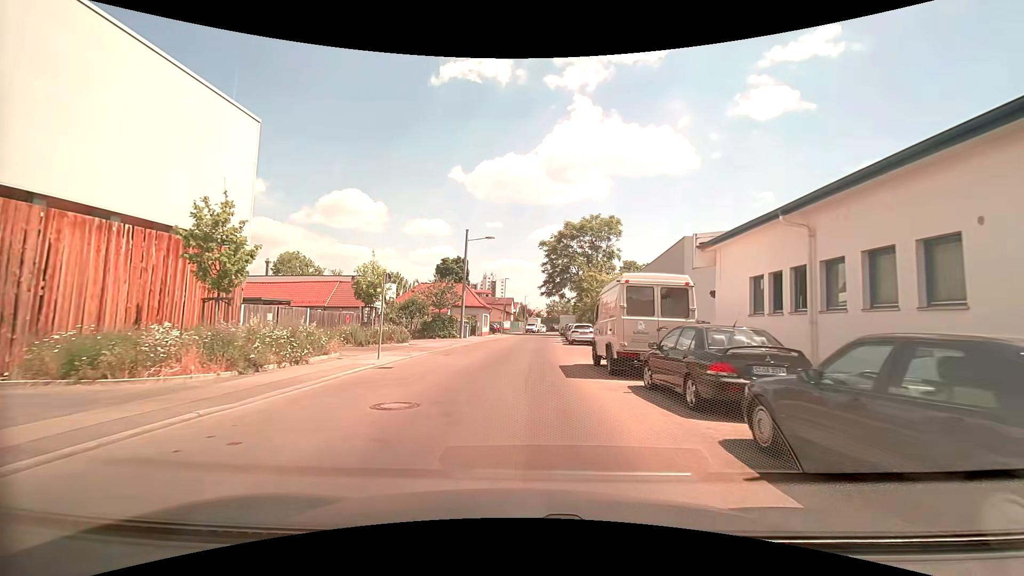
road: unclassified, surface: asphalt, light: Day
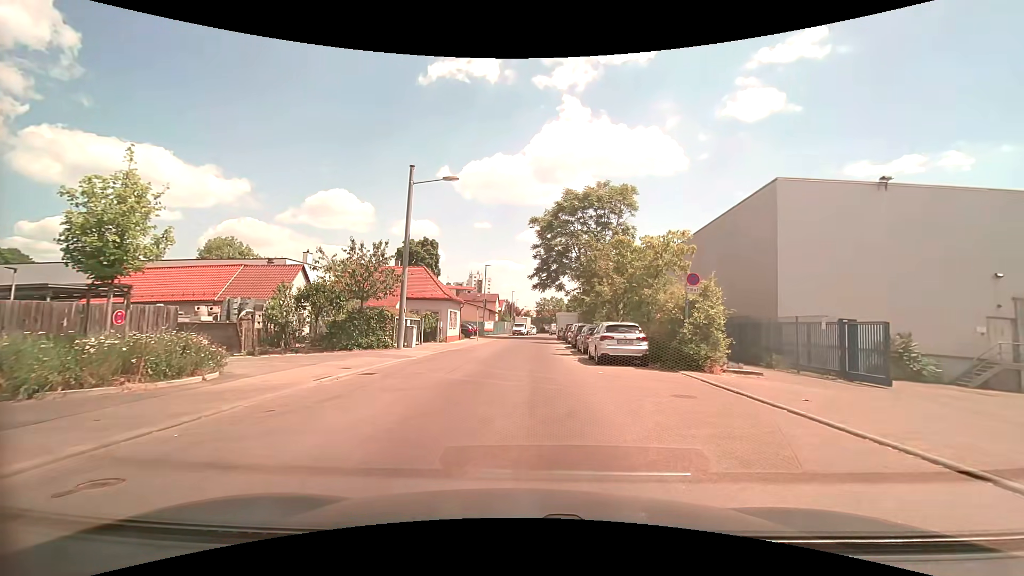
(0.0, +16.6) m; +1°
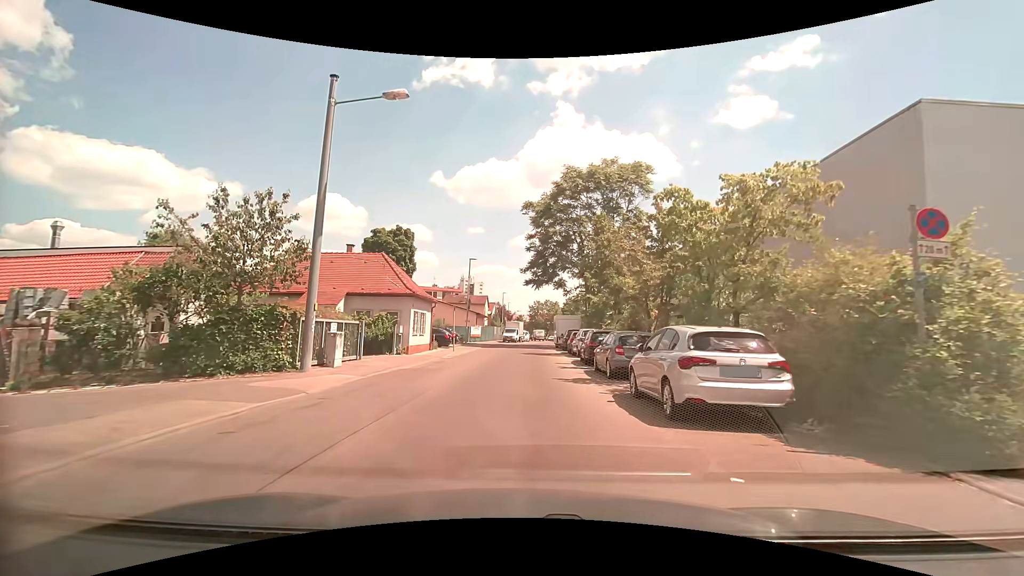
(+0.1, +9.8) m; +1°
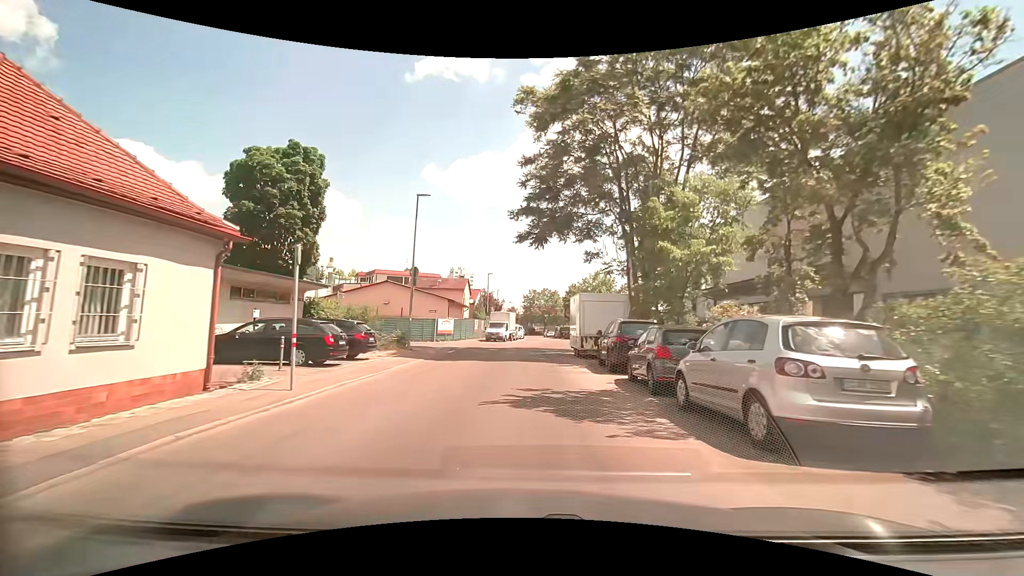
(+0.1, +21.5) m; +1°
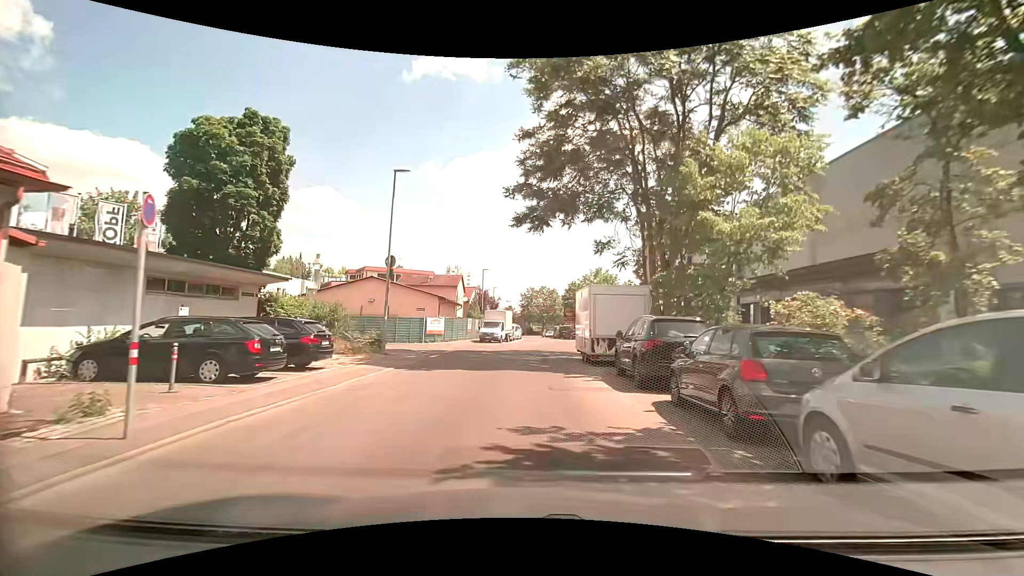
(0.0, +4.1) m; 0°
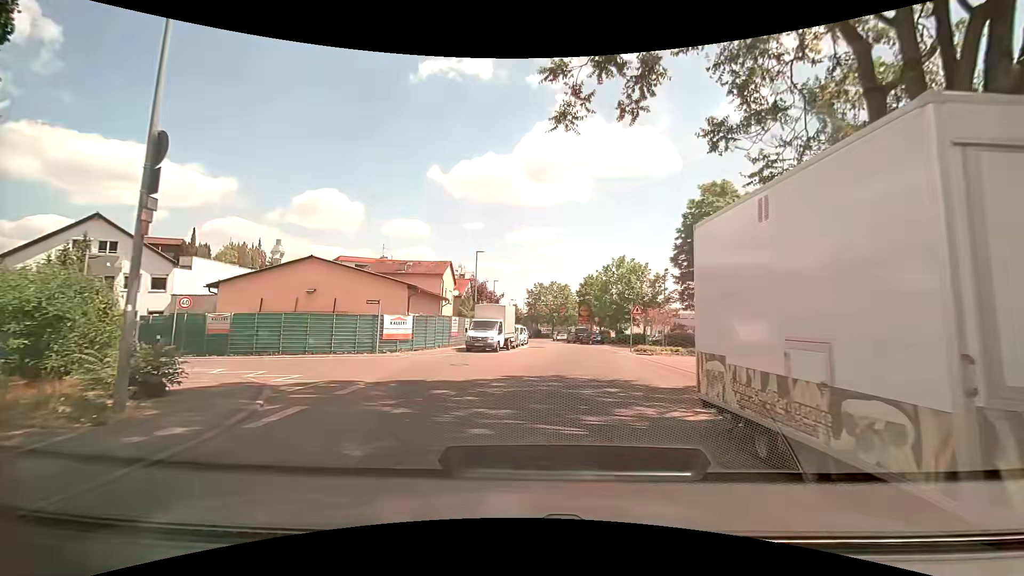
(-0.1, +14.3) m; -2°
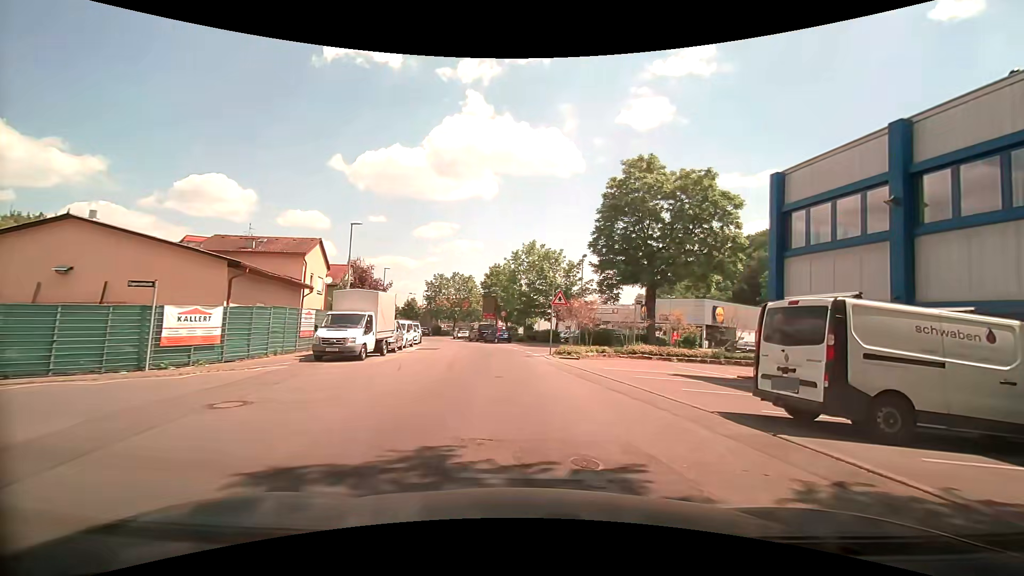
(+0.7, +9.0) m; +12°
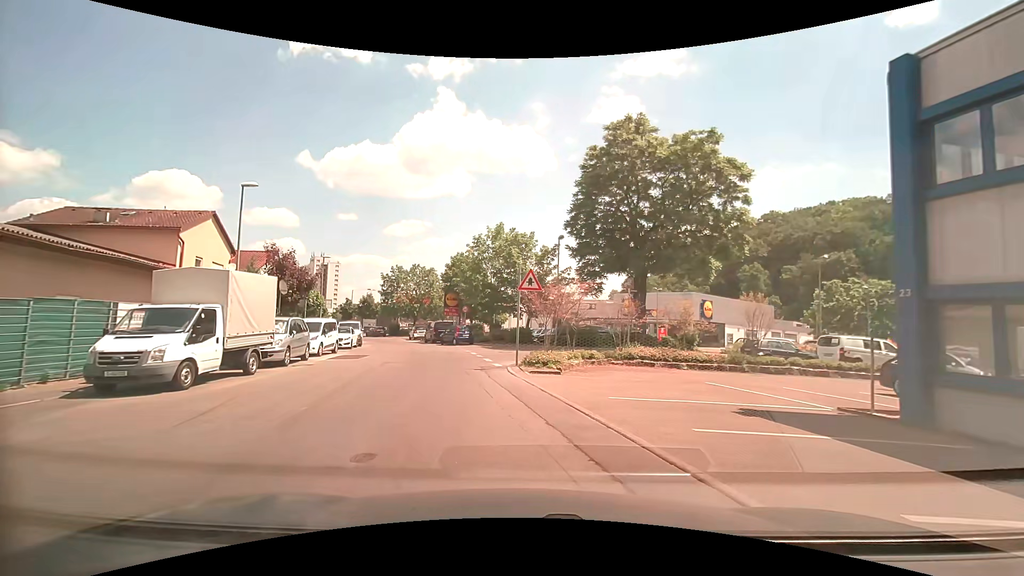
(+0.3, +8.4) m; +2°
(-1, +10) (-2, +20) (-4, +30) (-7, +39) (-11, +49) (-14, +58) (-20, +66) (-26, +74) (-32, +82) (-39, +89) m
